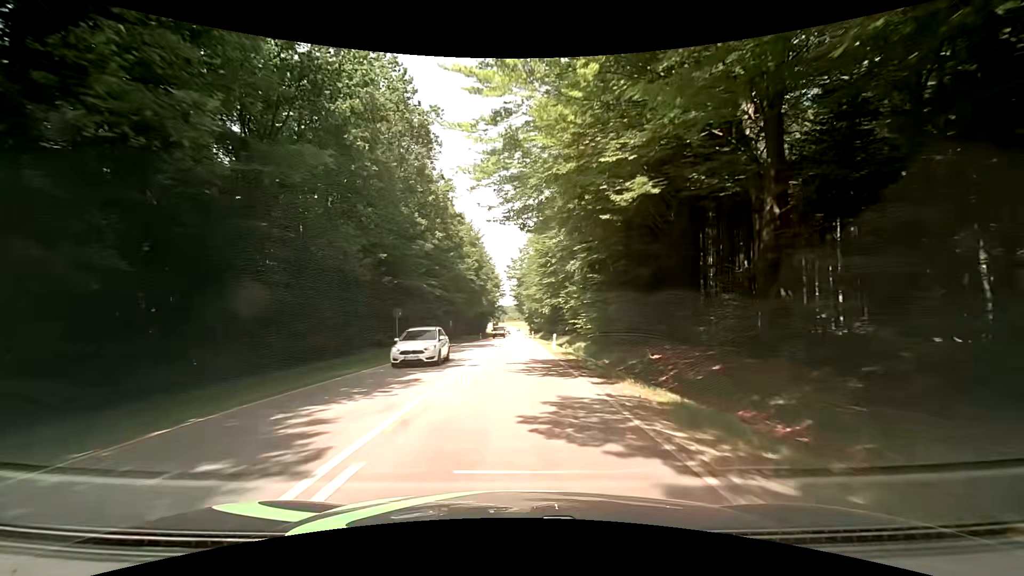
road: secondary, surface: asphalt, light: Day
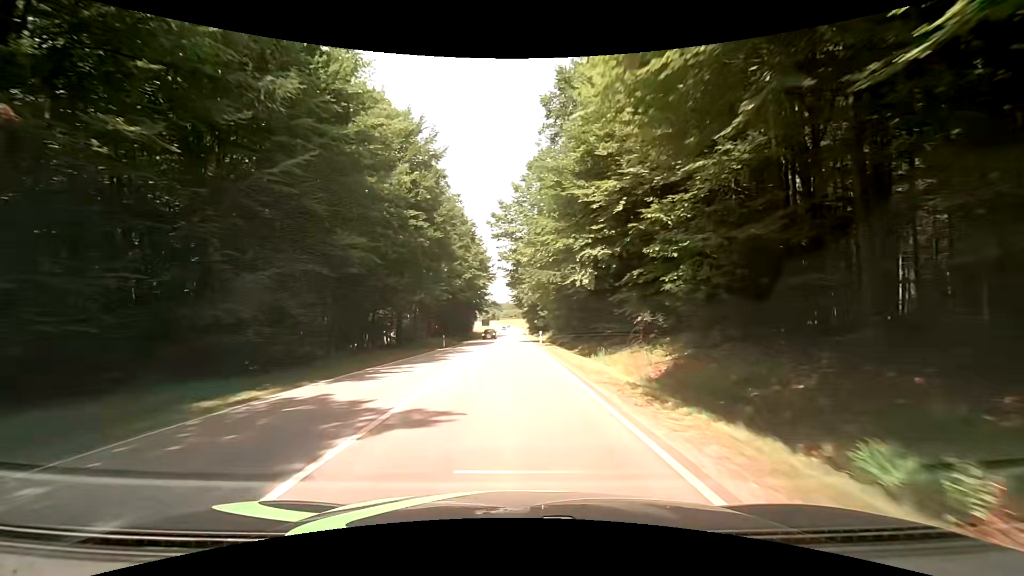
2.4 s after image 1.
(+0.4, +38.3) m; +1°
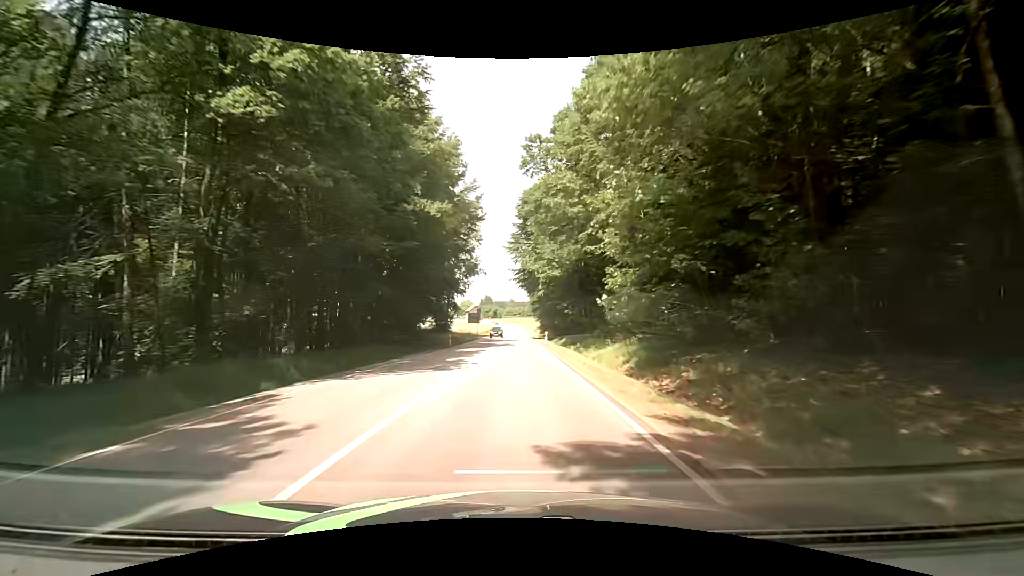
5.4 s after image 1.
(+0.2, +50.0) m; 0°
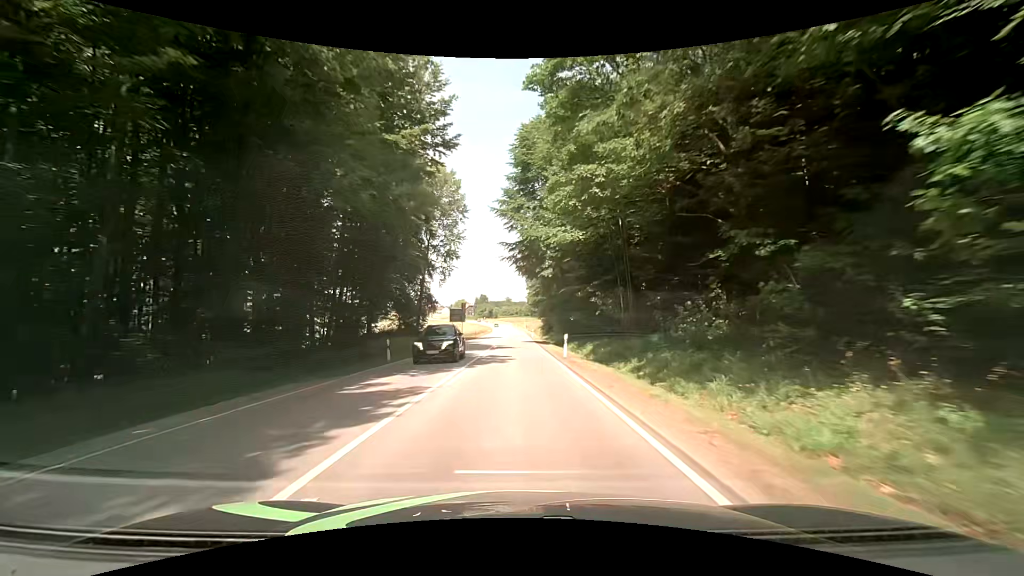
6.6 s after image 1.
(+0.3, +20.6) m; +1°
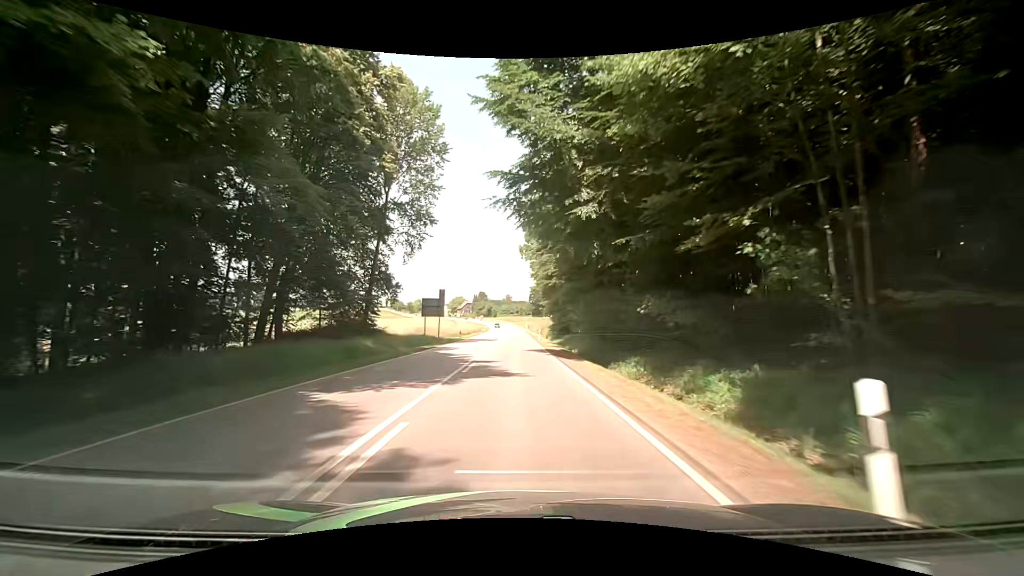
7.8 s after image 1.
(-0.4, +20.9) m; -1°
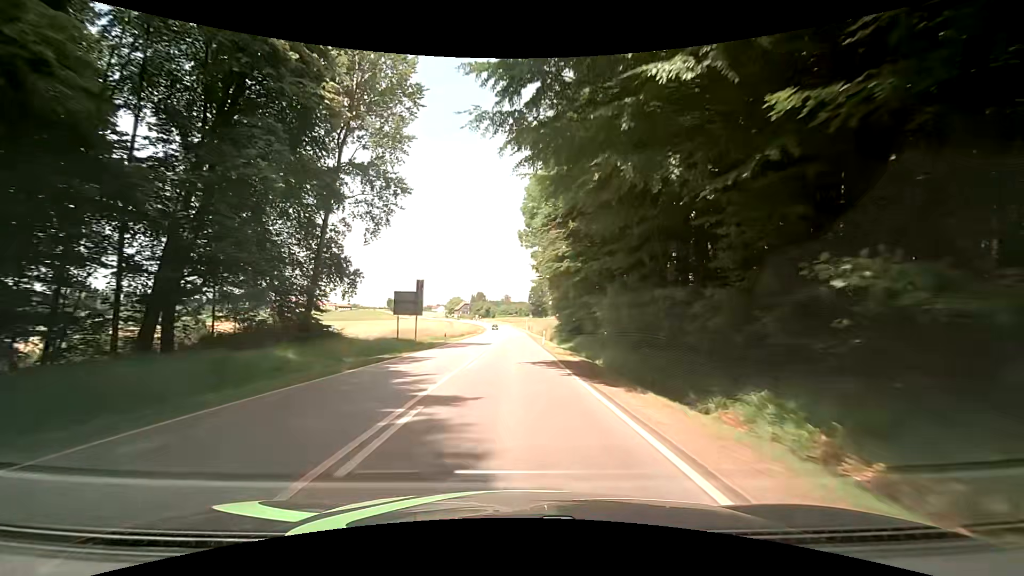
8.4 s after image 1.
(+0.1, +10.5) m; -1°
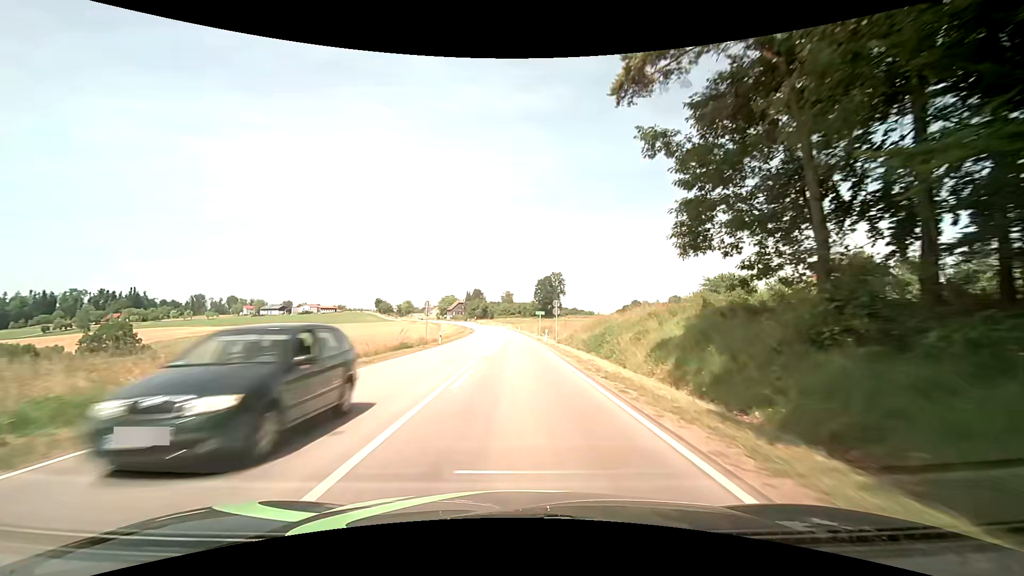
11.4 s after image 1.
(+0.8, +53.2) m; +1°
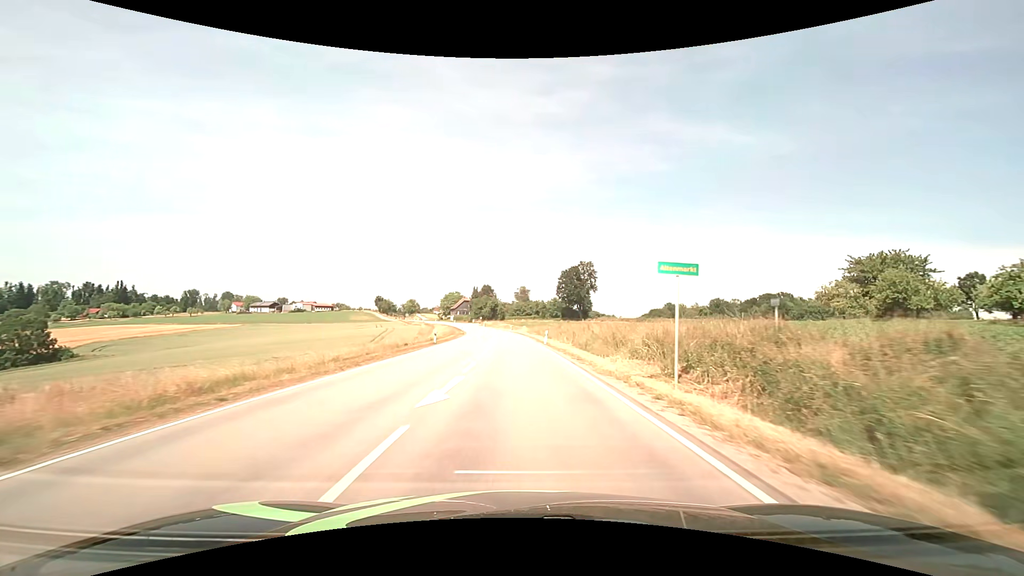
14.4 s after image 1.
(-0.5, +50.0) m; -1°
(0, +10) (0, +20) (0, +30) (-1, +40) (-1, +50) (-2, +60) (-2, +70) (-3, +80) (-4, +90) (-5, +100) m
